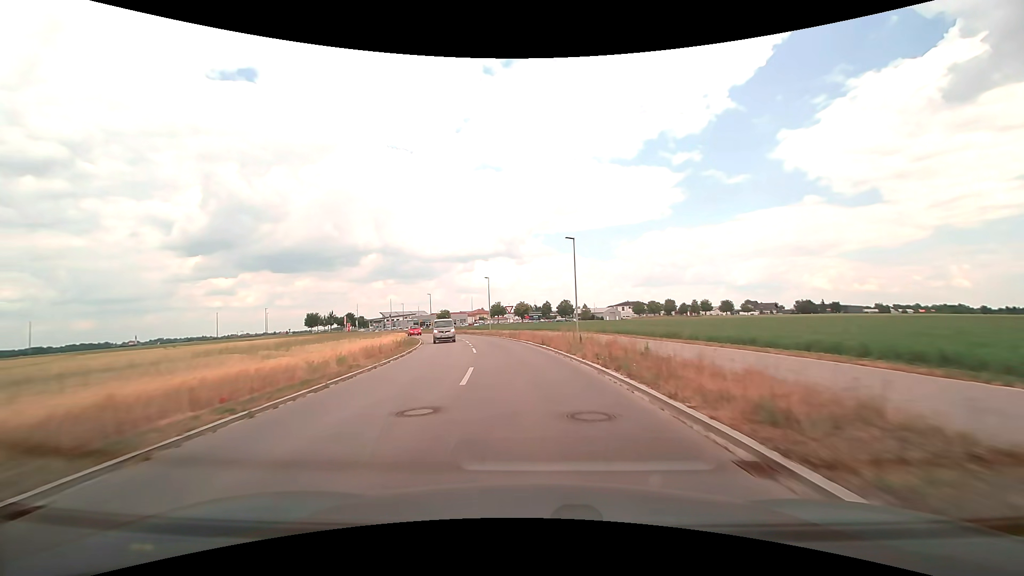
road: tertiary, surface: asphalt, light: Day
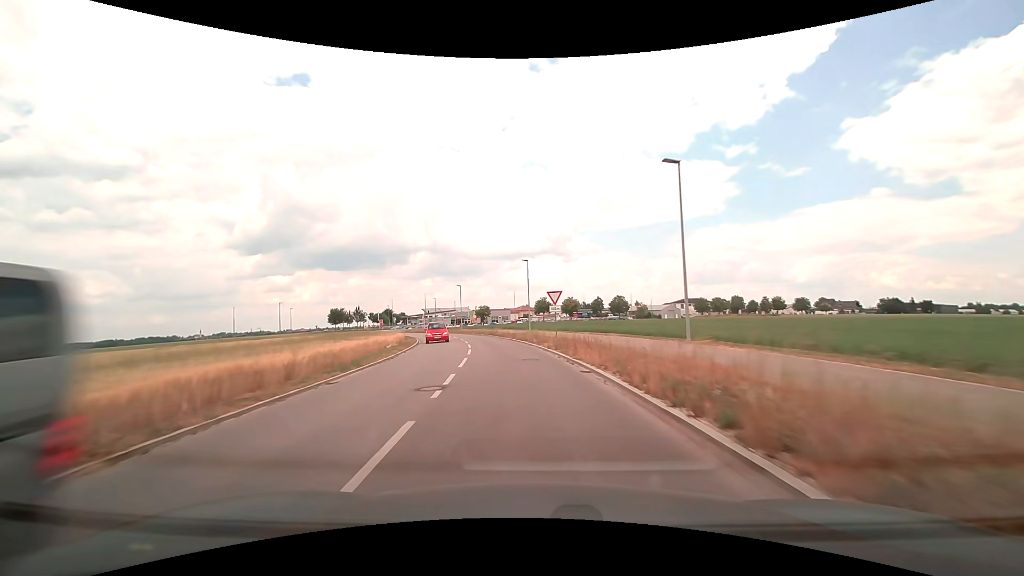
(-0.9, +19.9) m; -5°
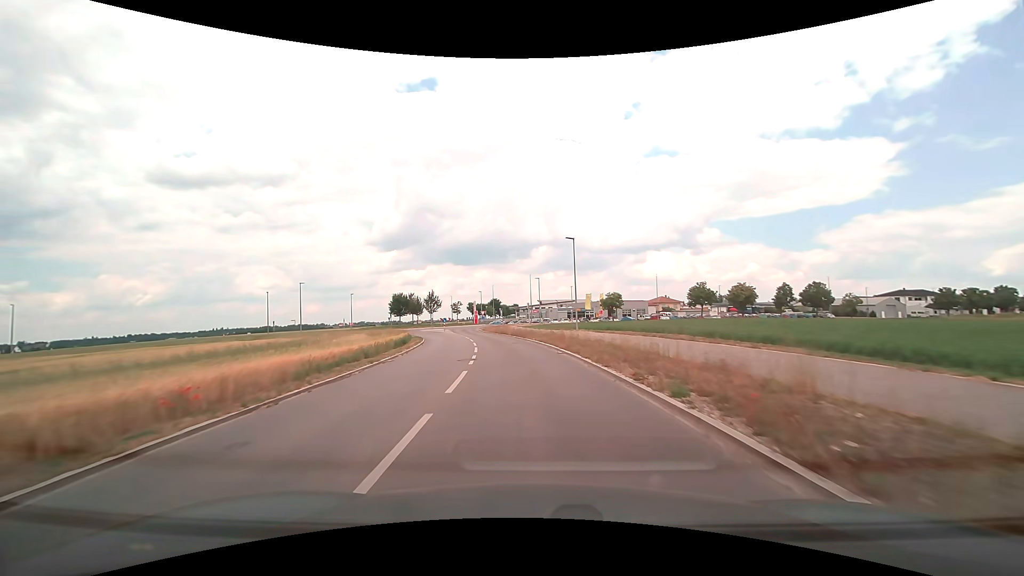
(-6.3, +48.1) m; -14°
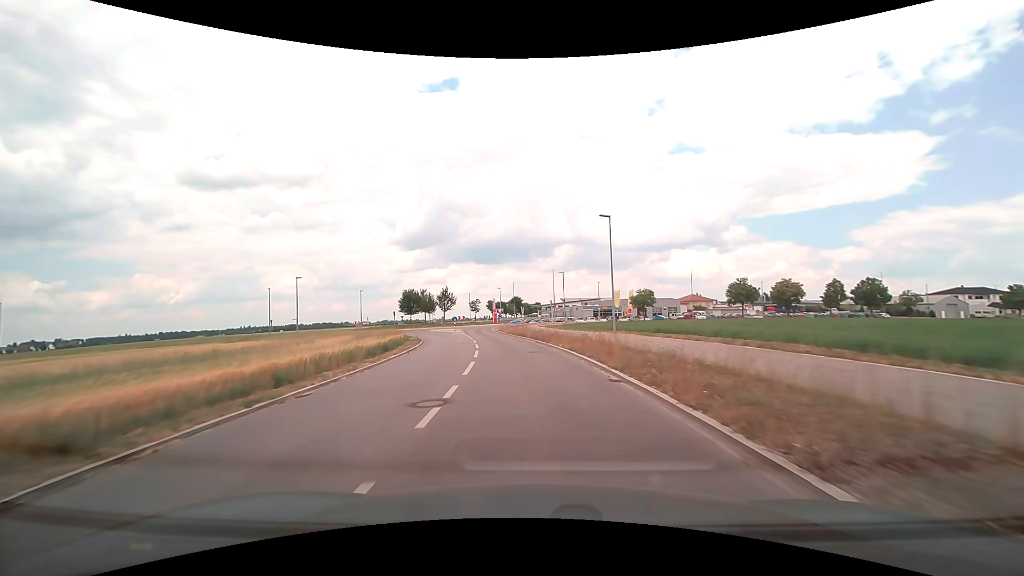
(-0.2, +8.9) m; -3°
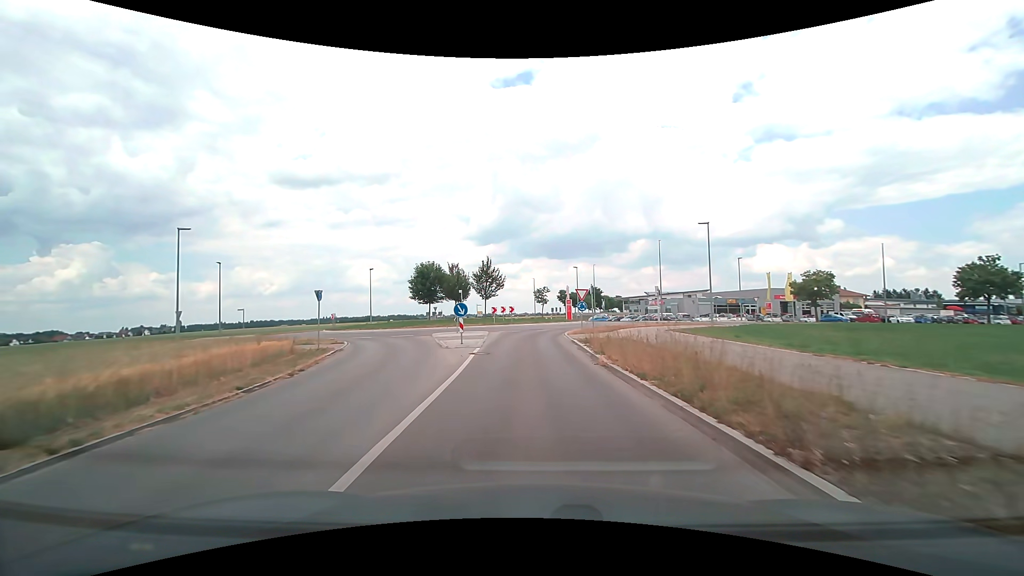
(-2.9, +36.0) m; -8°
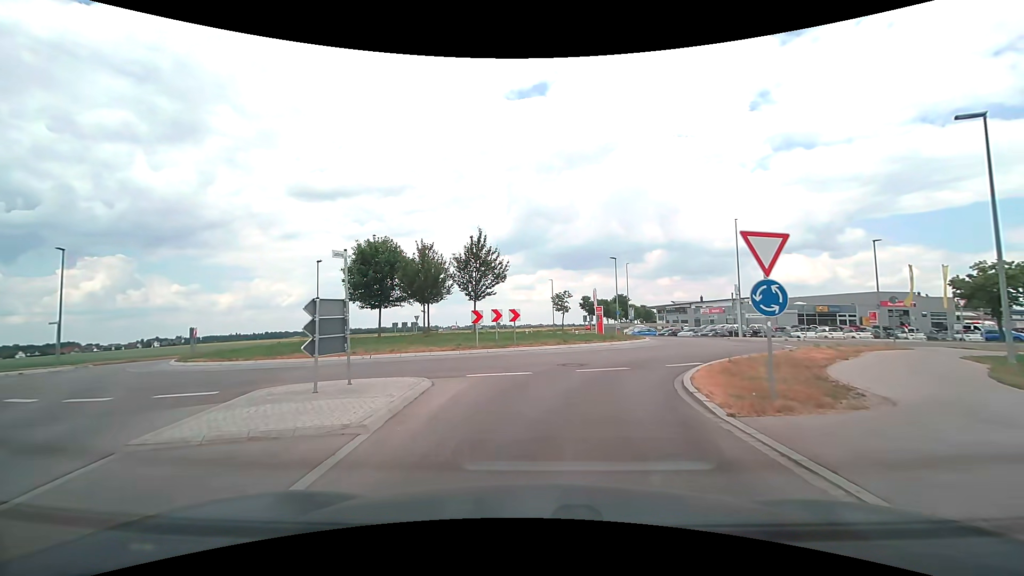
(-0.6, +21.8) m; -2°
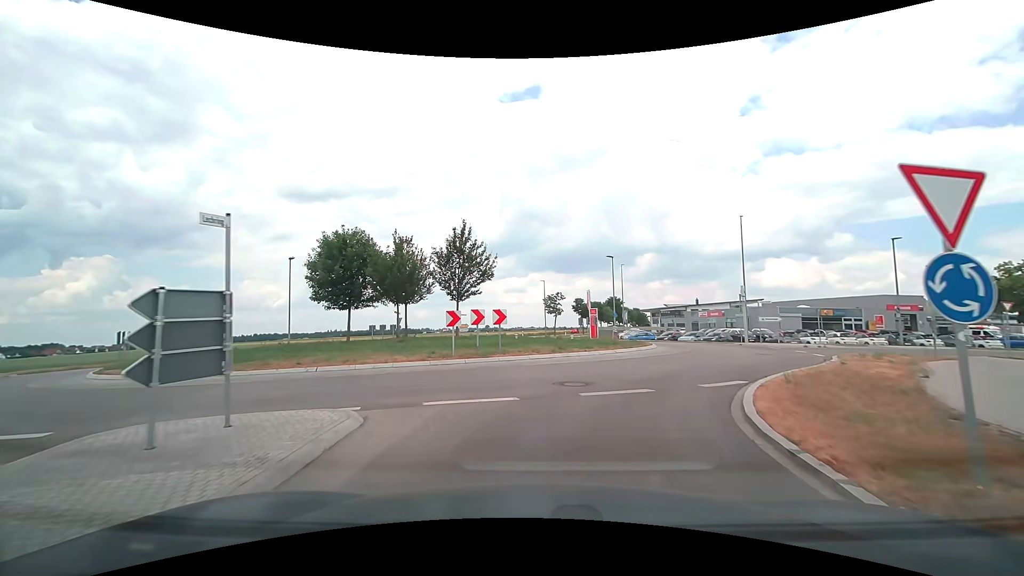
(0.0, +3.7) m; +1°
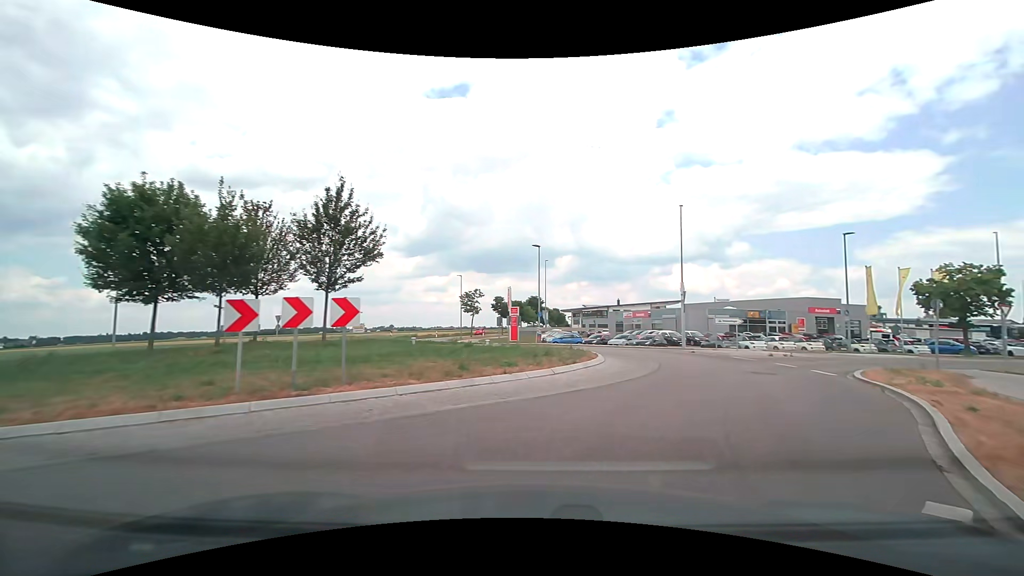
(+0.4, +7.7) m; +8°
(+2, +10) (+7, +18) (+15, +25) (+24, +29) (+34, +32) (+43, +35) (+53, +37) (+62, +40) (+72, +43) (+82, +46) m
